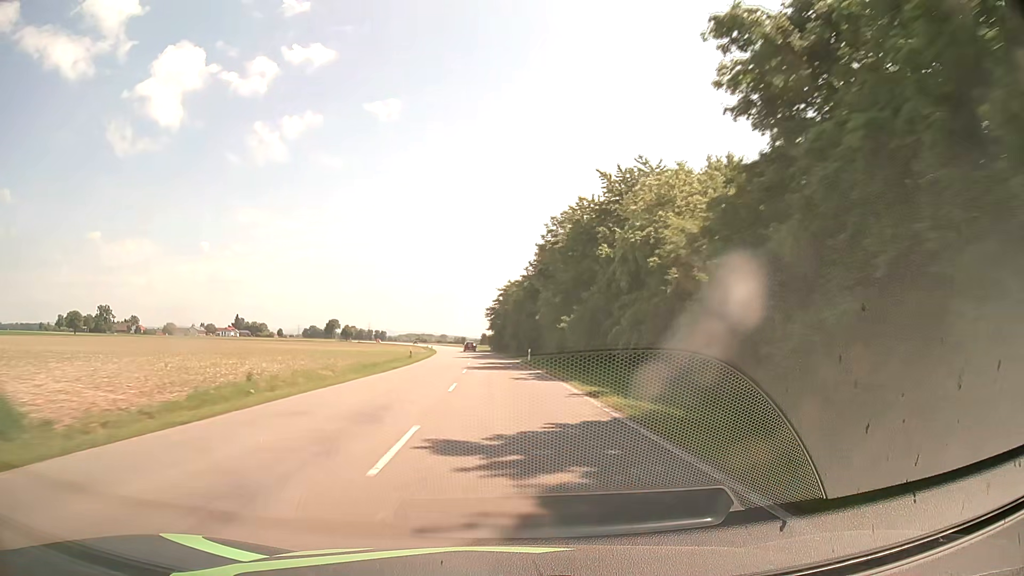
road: secondary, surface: asphalt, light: Day
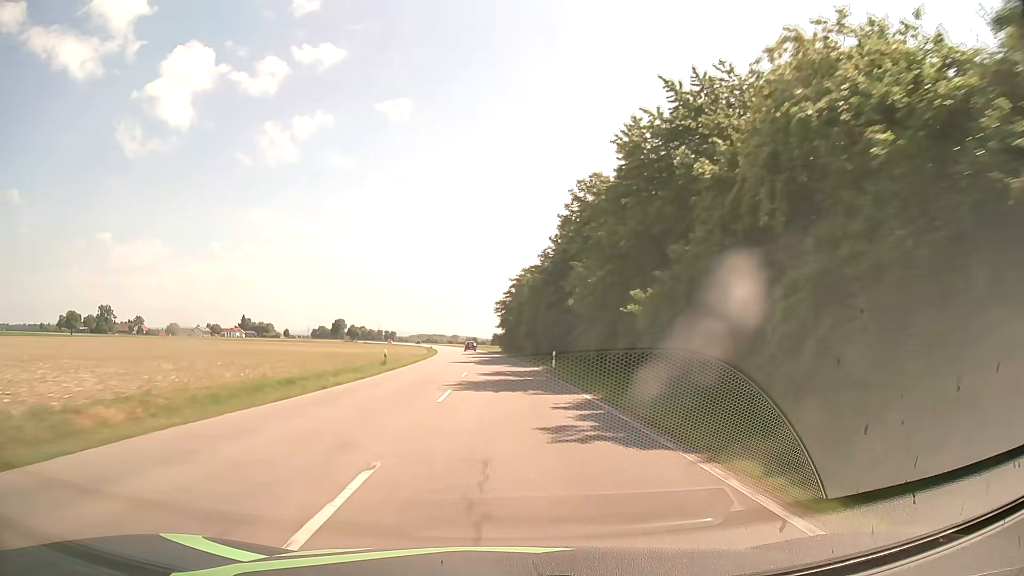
(-0.1, +15.8) m; -1°
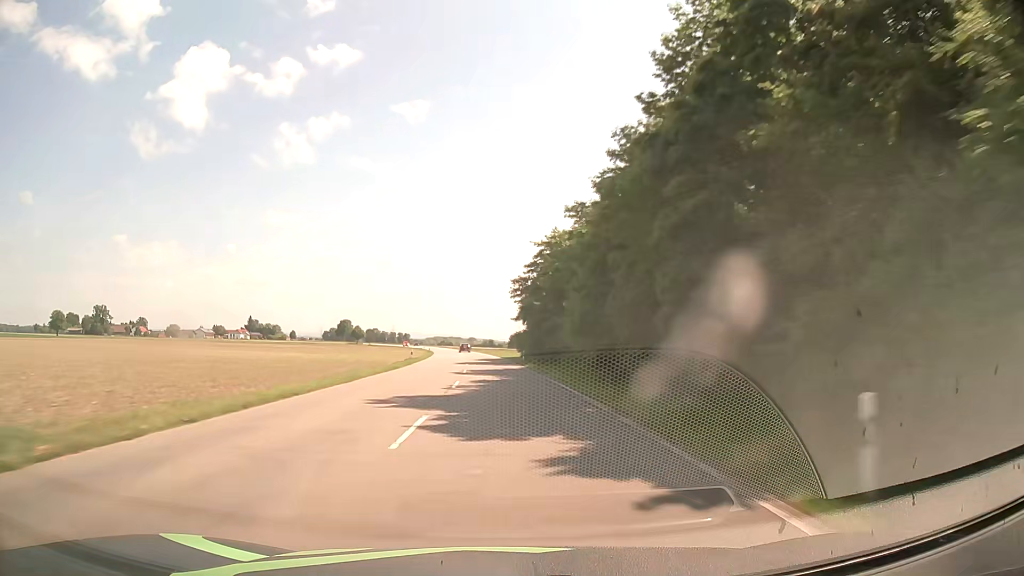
(-0.4, +31.6) m; -2°
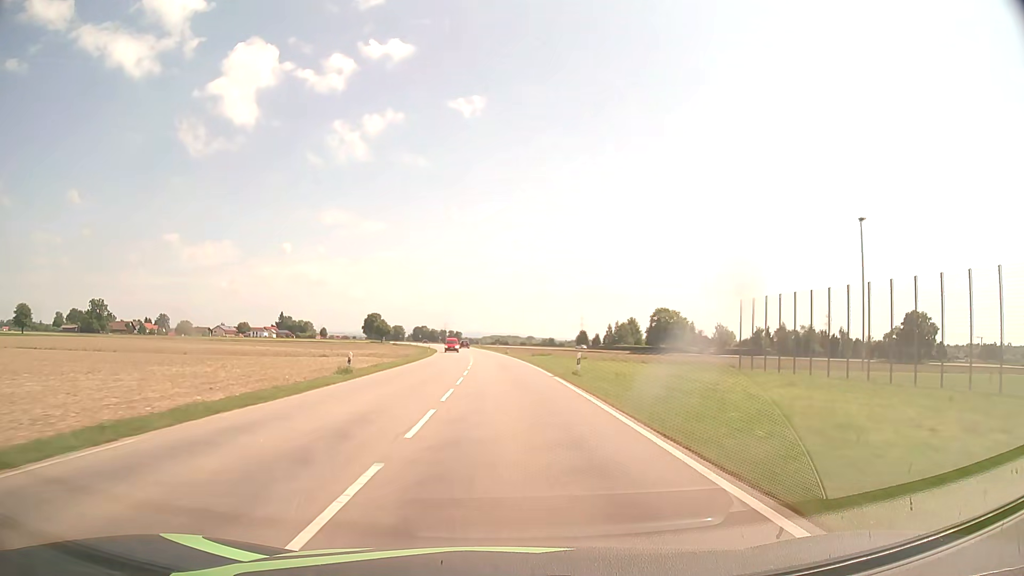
(-3.1, +78.9) m; -5°
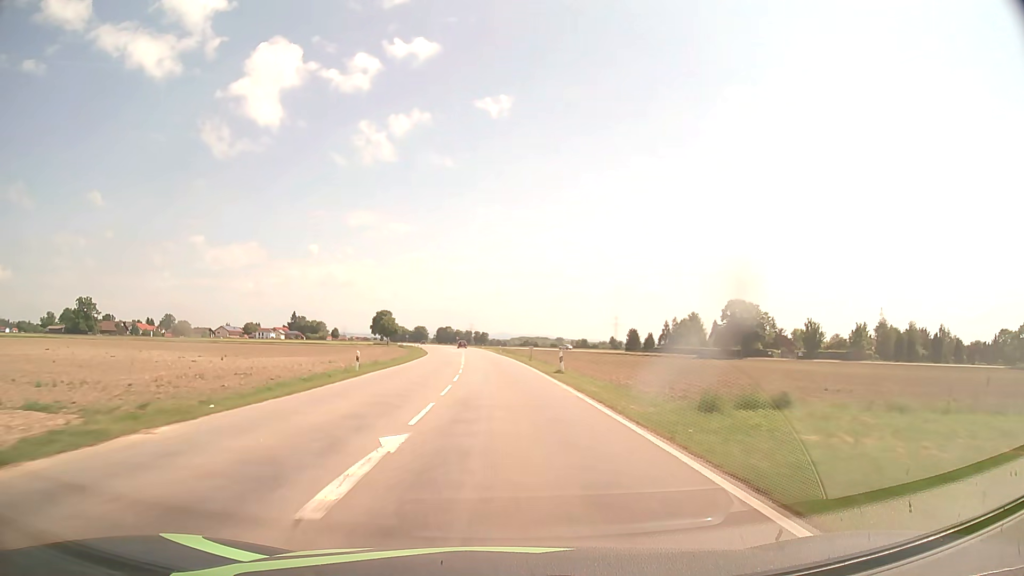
(-1.0, +47.4) m; -2°
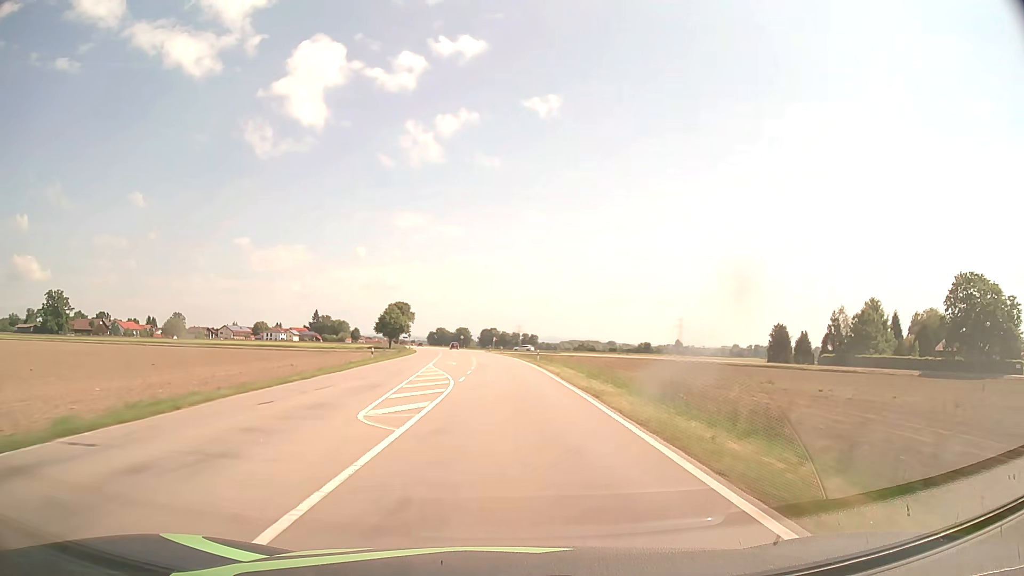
(-3.2, +78.8) m; -4°
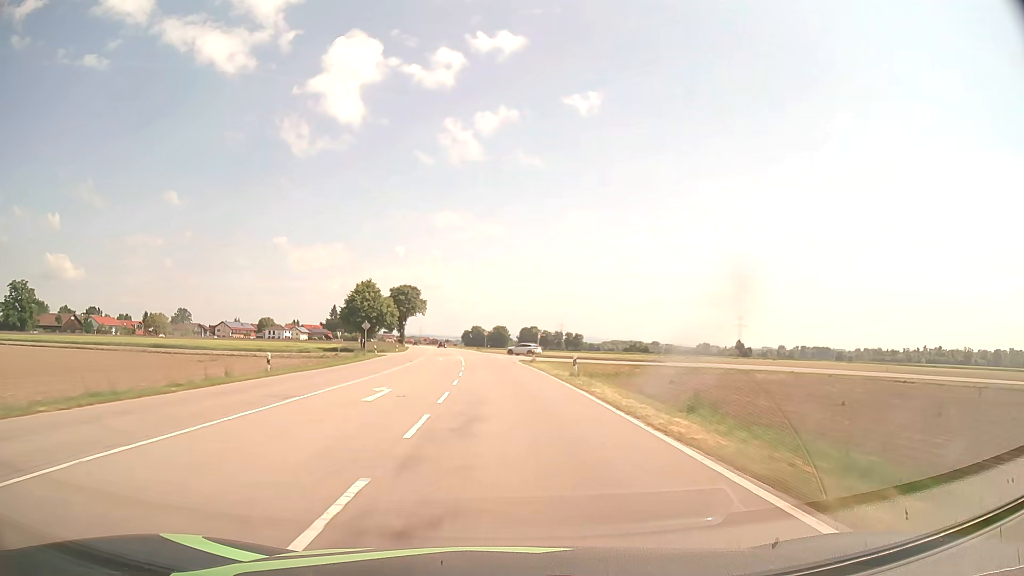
(-1.5, +63.2) m; -3°
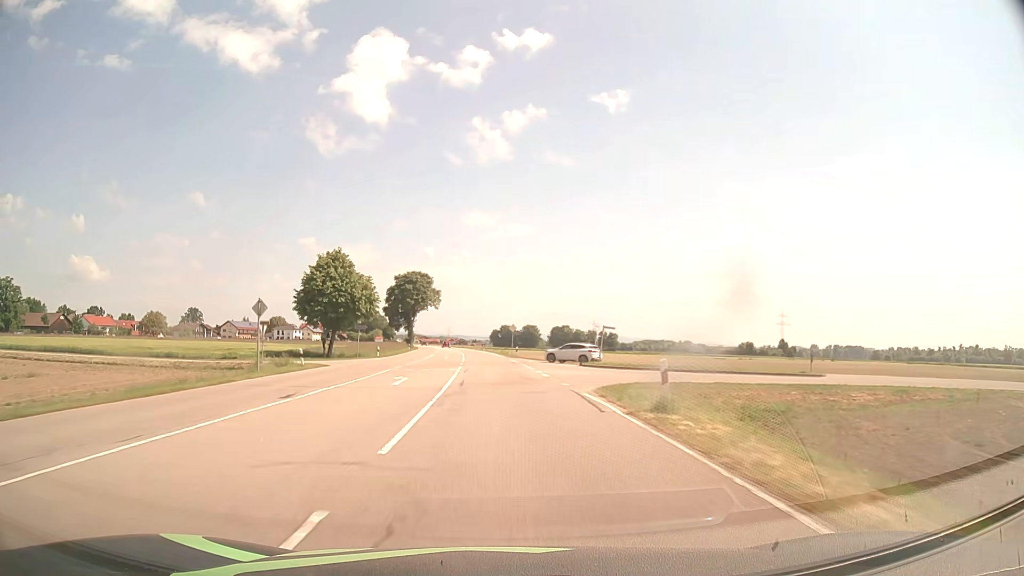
(-0.6, +31.6) m; -2°
(0, +10) (0, +20) (-1, +30) (-1, +40) (-2, +50) (-2, +60) (-3, +70) (-4, +80) (-5, +90) (-6, +100) m
